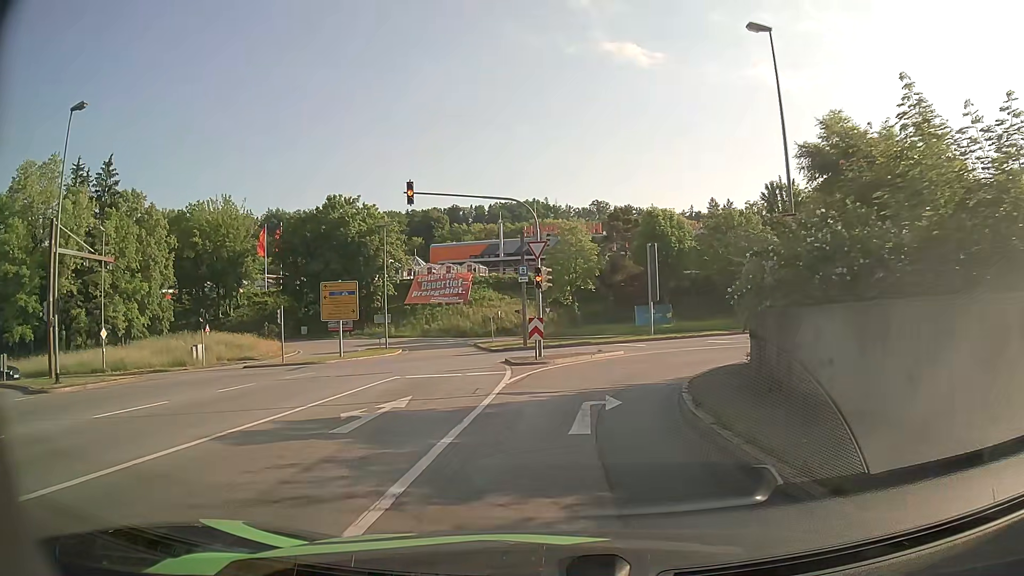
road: primary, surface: asphalt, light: Day
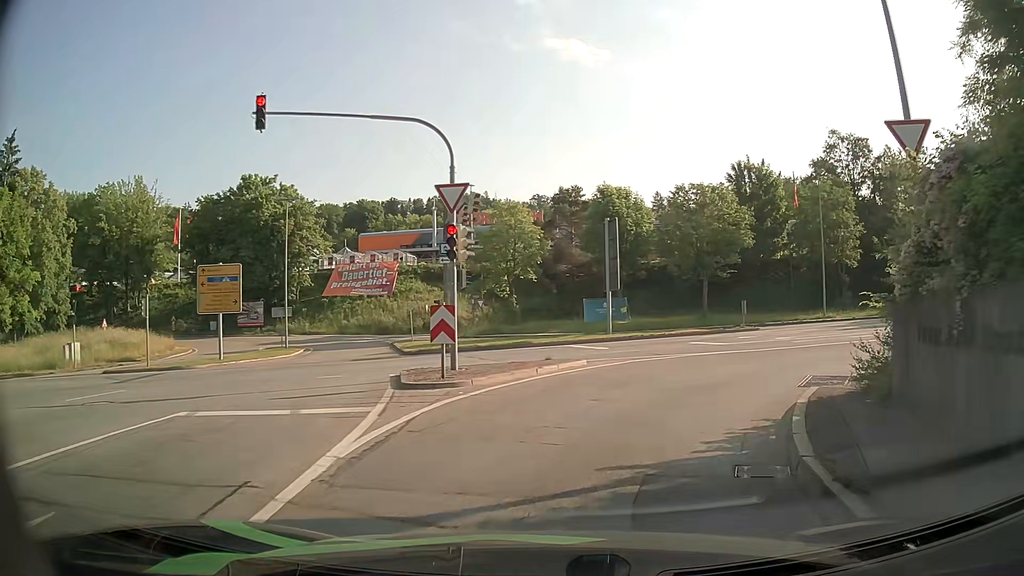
(+0.3, +9.6) m; +5°
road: primary_link
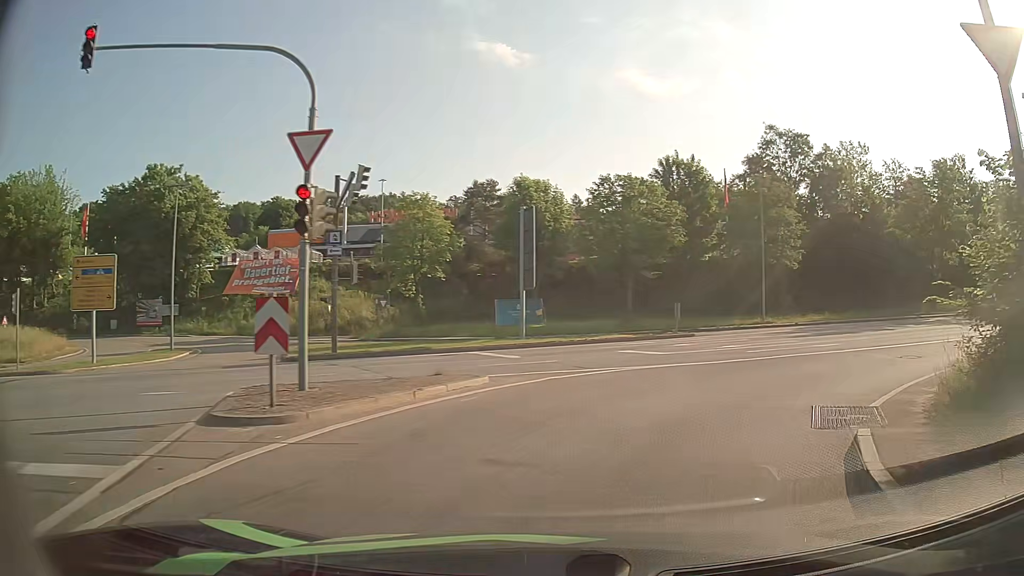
(+0.2, +4.6) m; +6°
(+2, +10) (+9, +17) (+18, +22) (+27, +26) (+36, +30) (+45, +34) (+54, +39) (+63, +43) (+72, +47) (+82, +50) m
